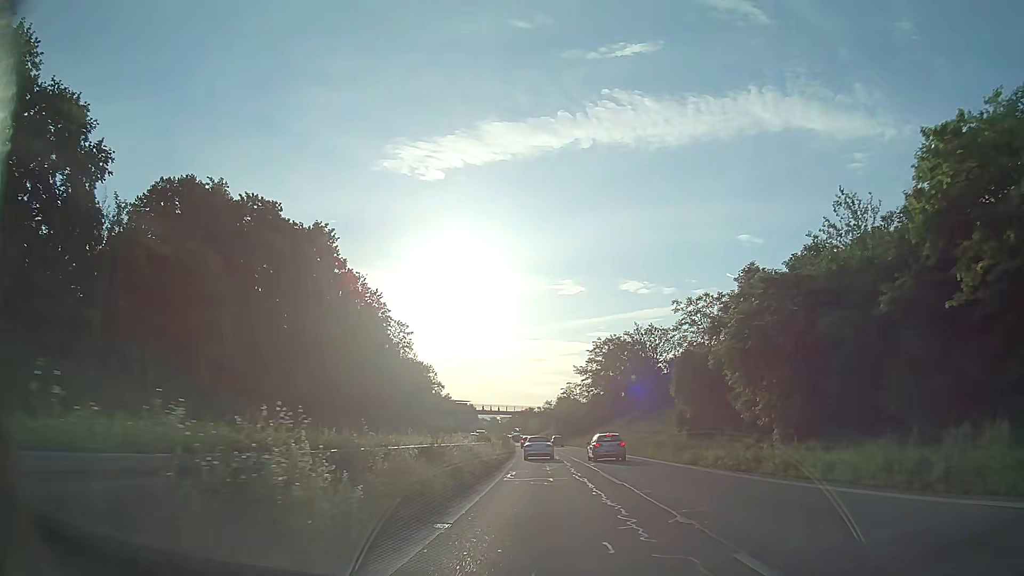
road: trunk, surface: asphalt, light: Day
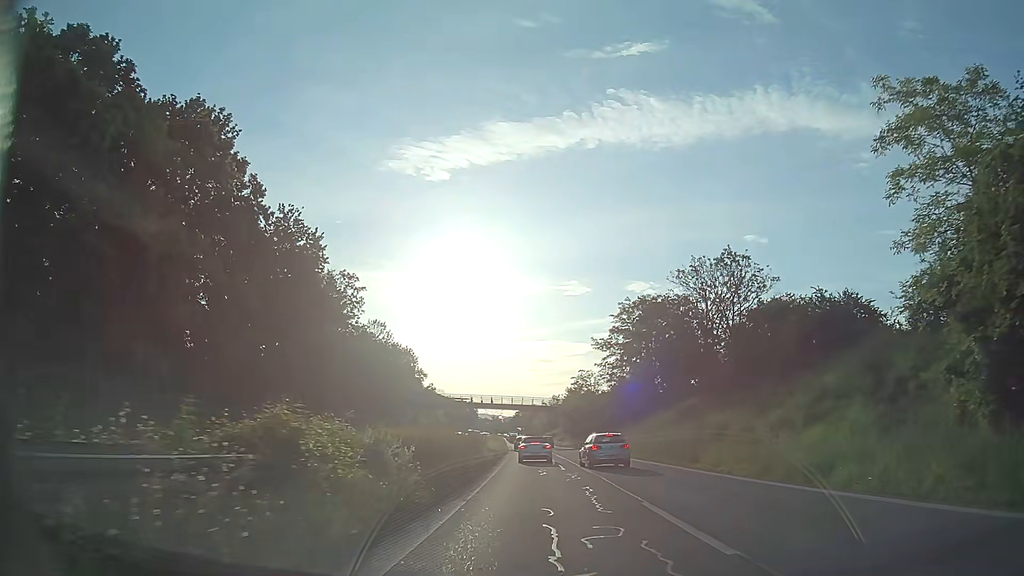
(-0.1, +29.7) m; 0°
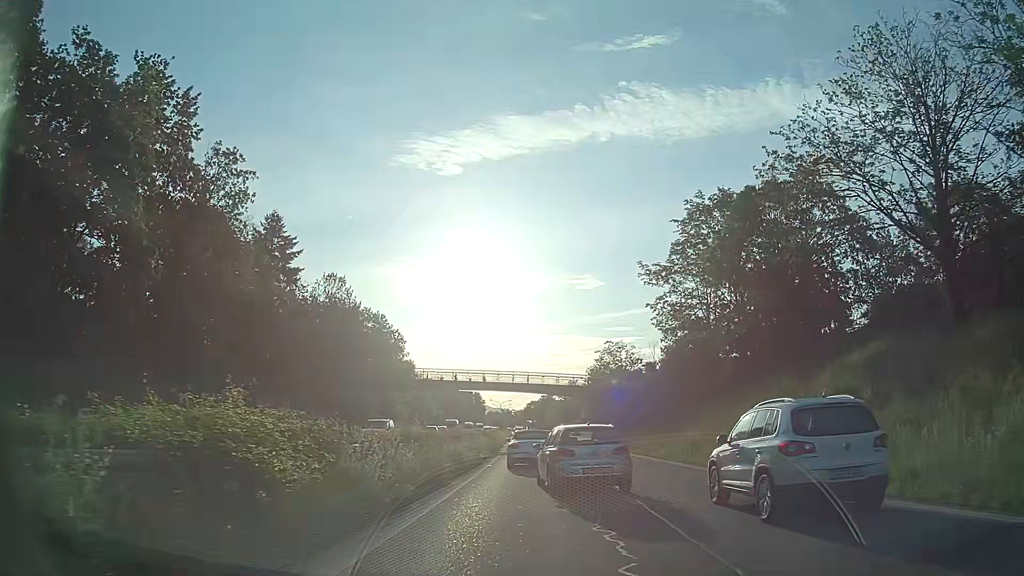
(-0.2, +30.4) m; -1°
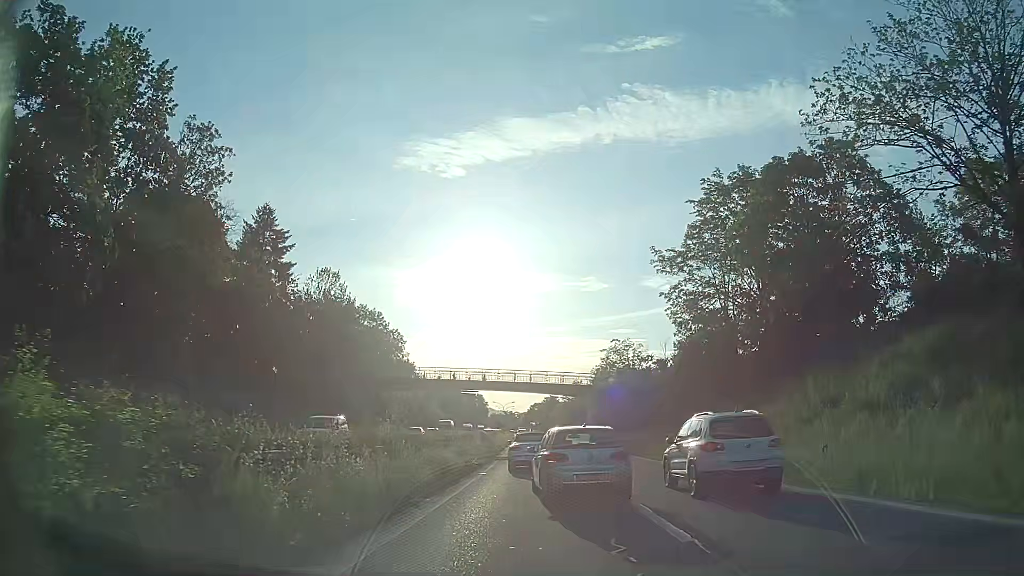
(0.0, +4.0) m; 0°
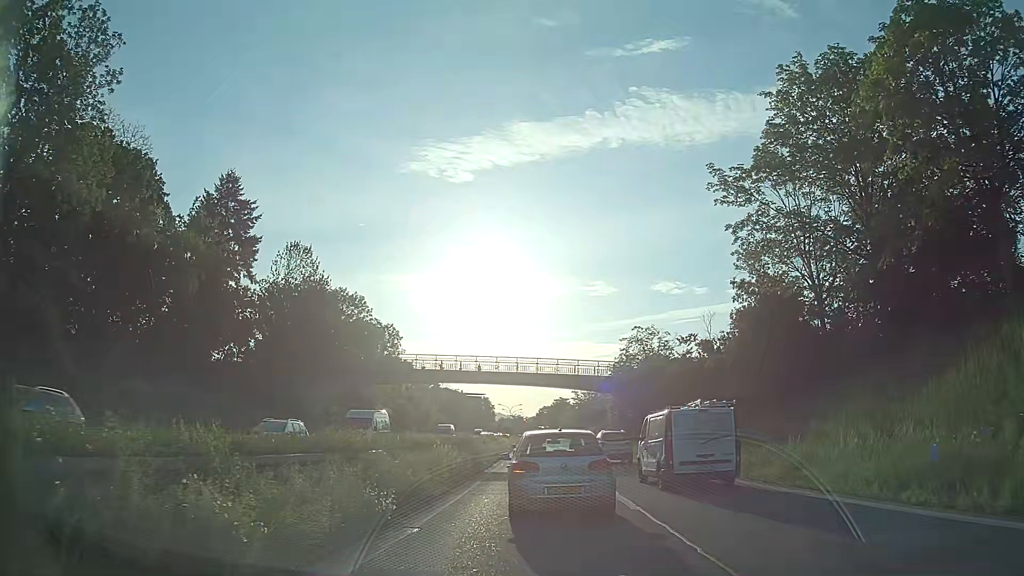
(-0.2, +13.4) m; -1°
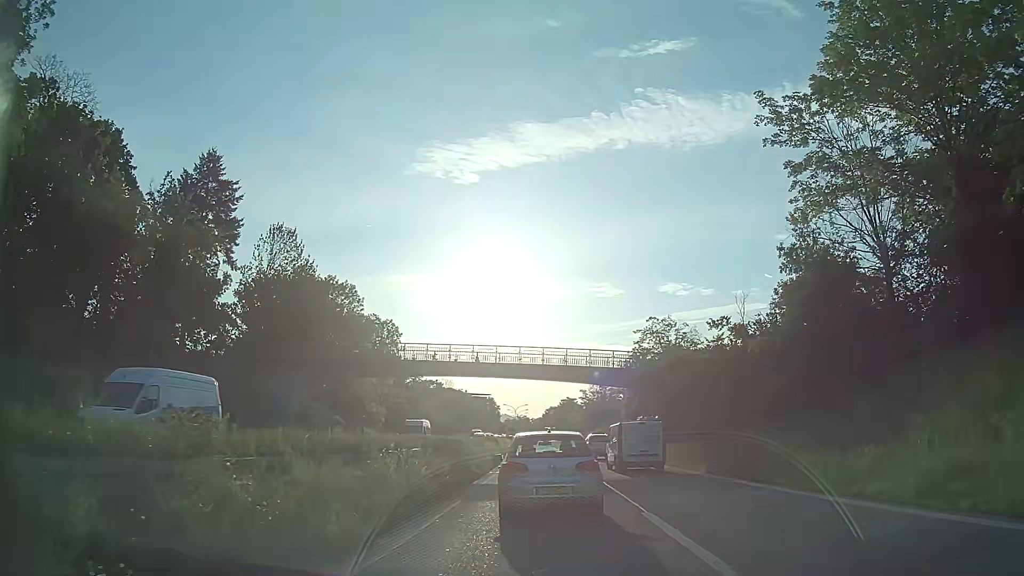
(-0.1, +6.6) m; 0°
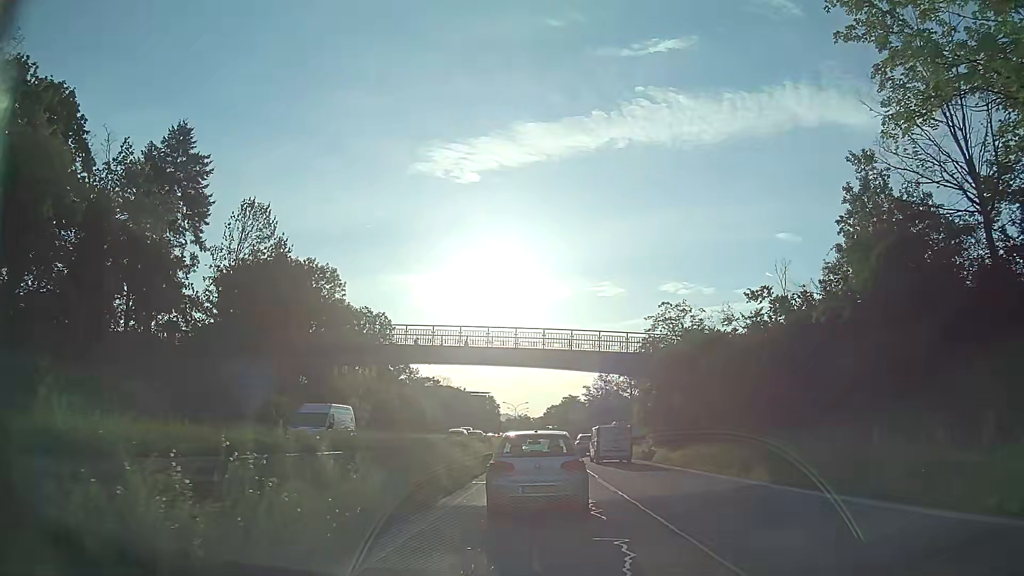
(-0.1, +7.1) m; -2°
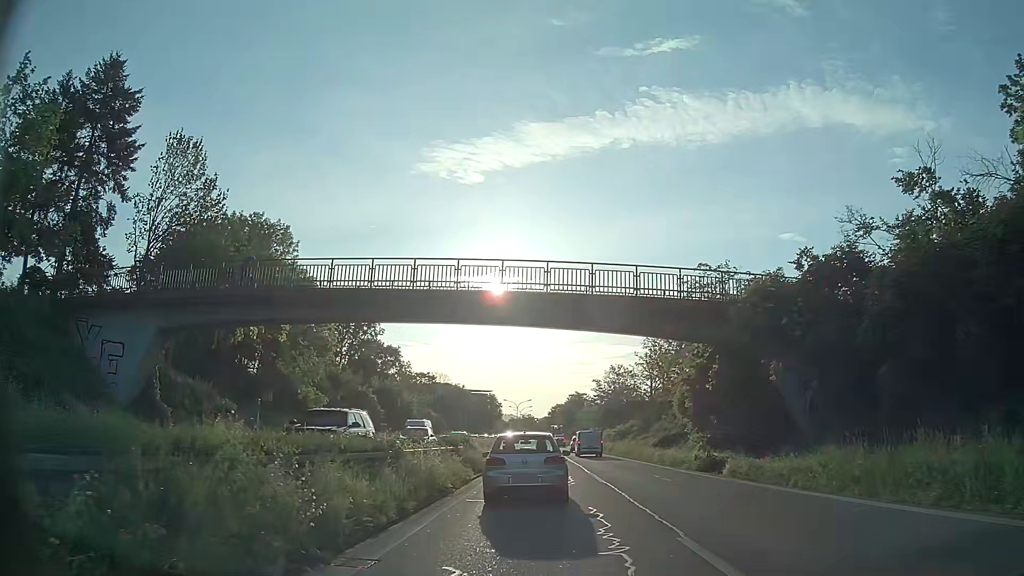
(+0.1, +14.1) m; +1°
